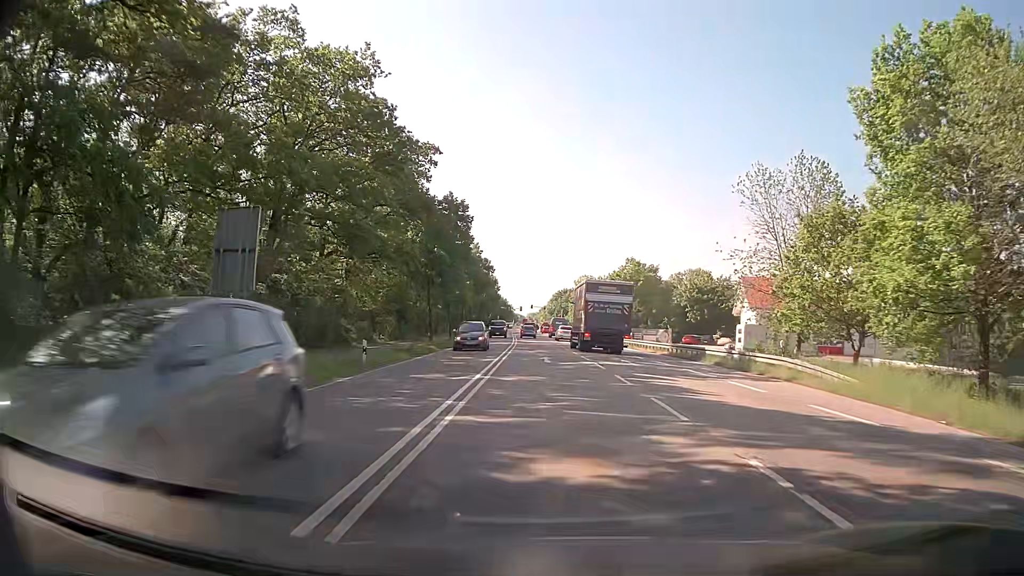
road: secondary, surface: asphalt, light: Day
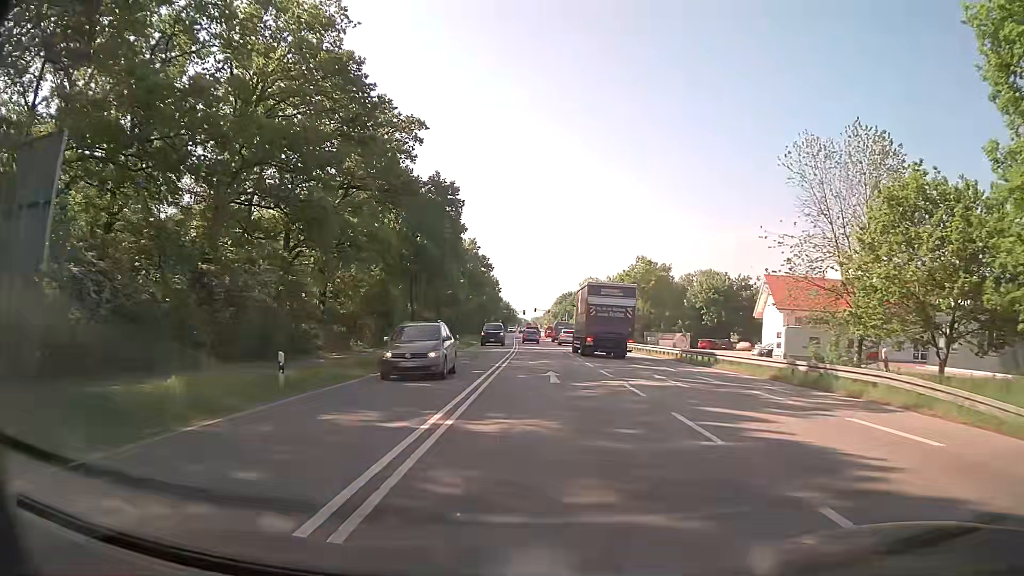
(0.0, +7.6) m; -1°
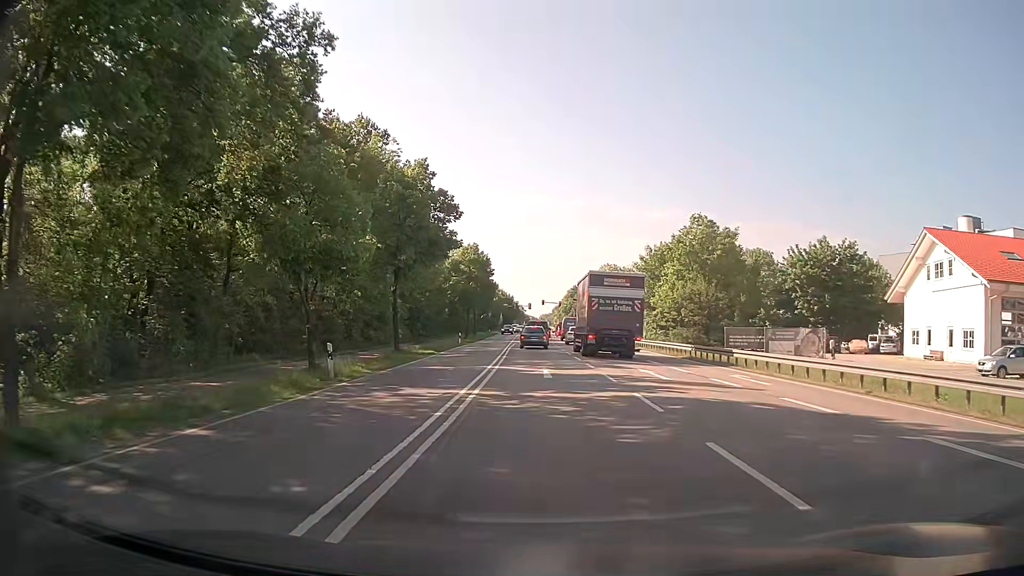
(+0.1, +32.5) m; -1°
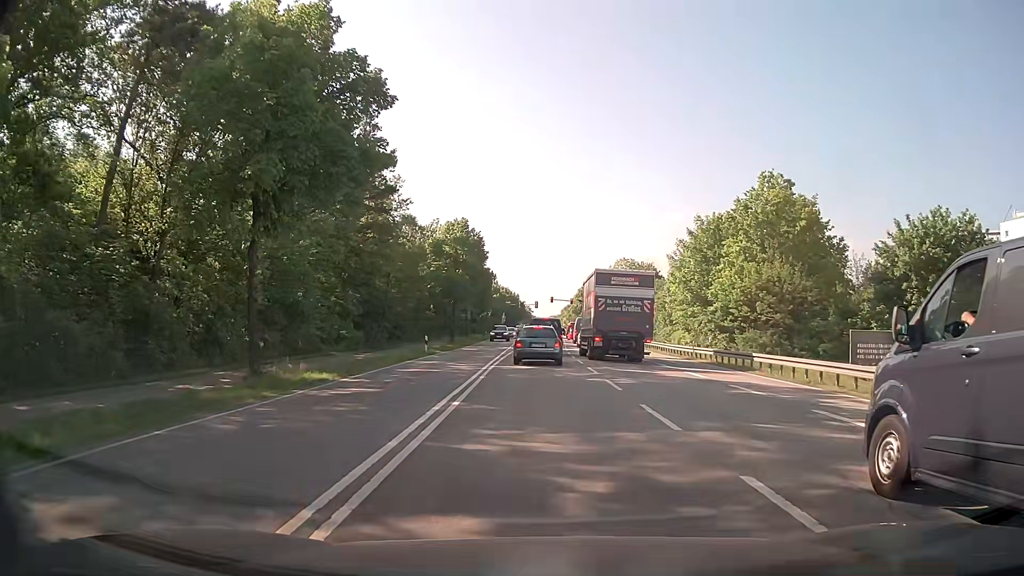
(0.0, +19.4) m; 0°
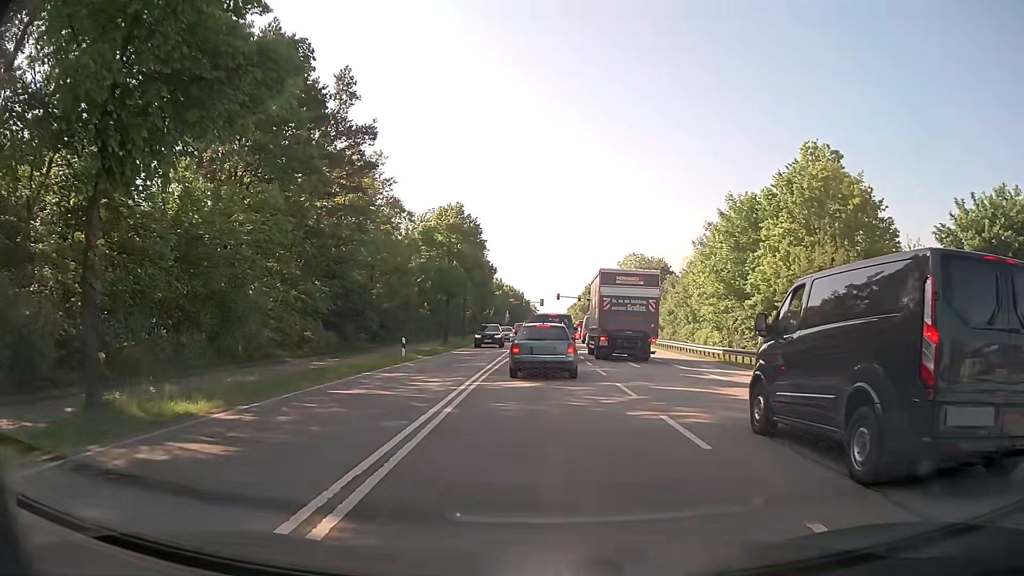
(0.0, +7.5) m; -1°
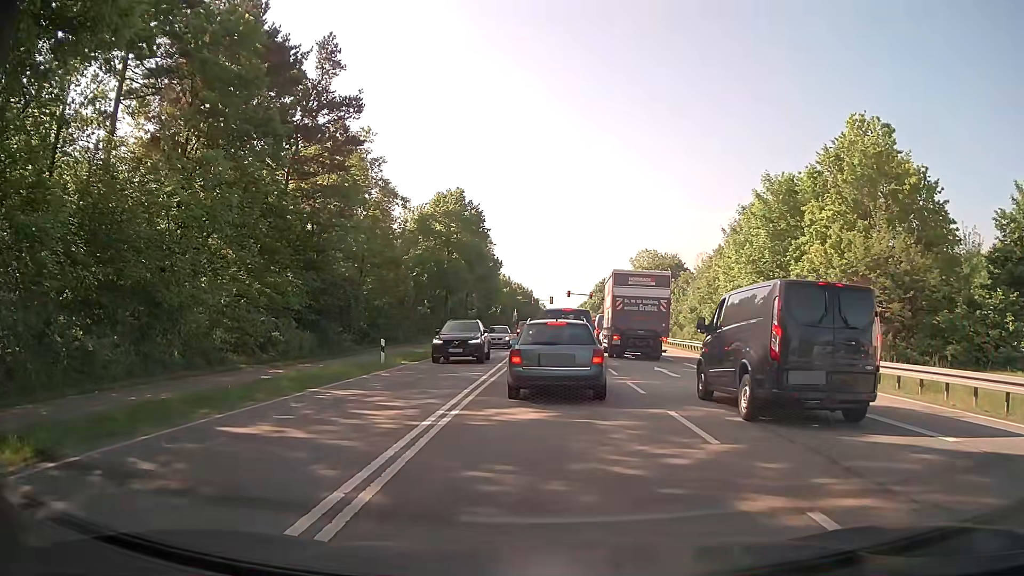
(0.0, +5.5) m; -1°
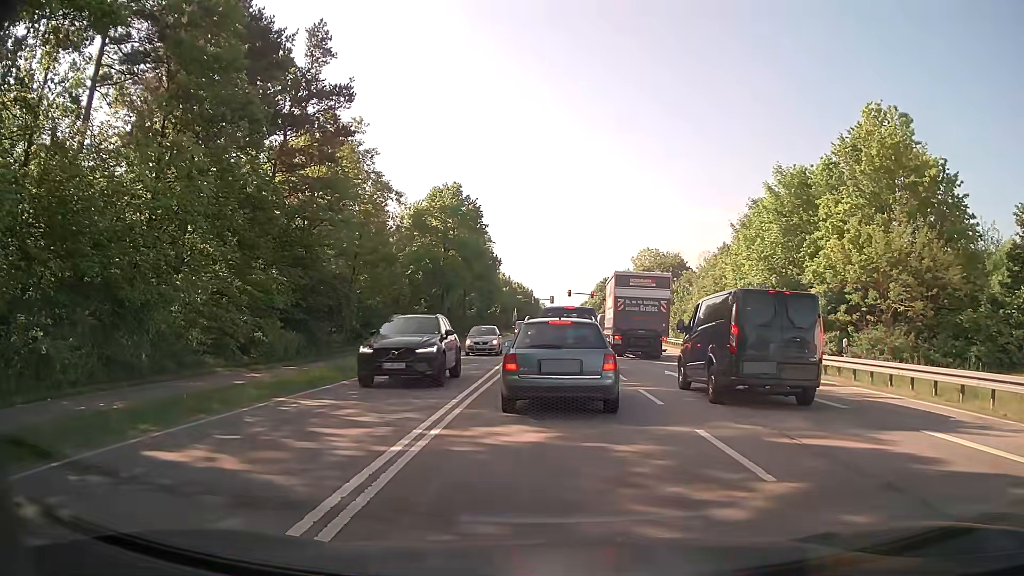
(0.0, +1.9) m; +2°
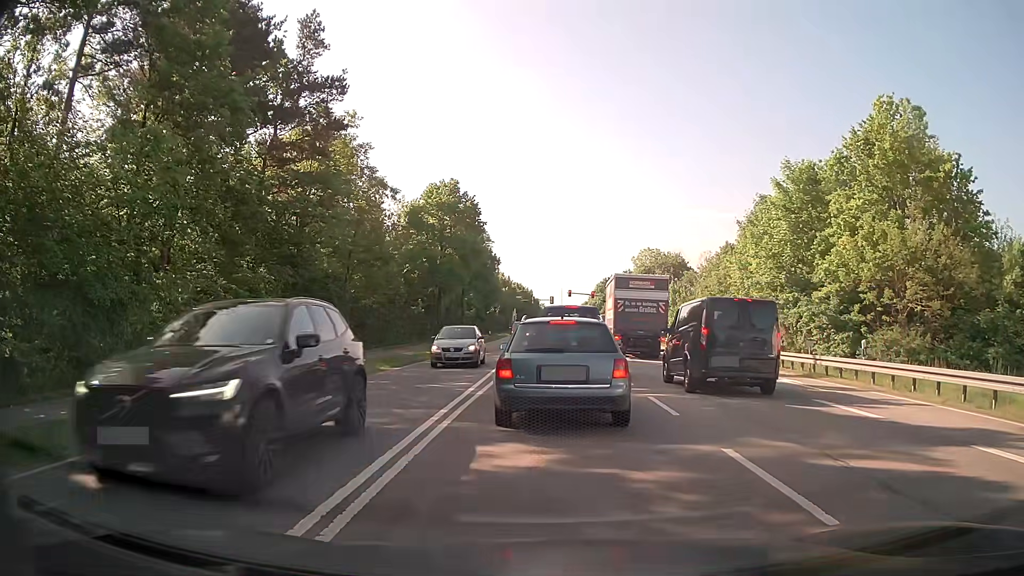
(0.0, +1.3) m; -1°
(0, +10) (0, +20) (+1, +30) (+1, +40) (+2, +50) (+2, +60) (+2, +70) (+3, +80) (+3, +90) (+3, +100) m
